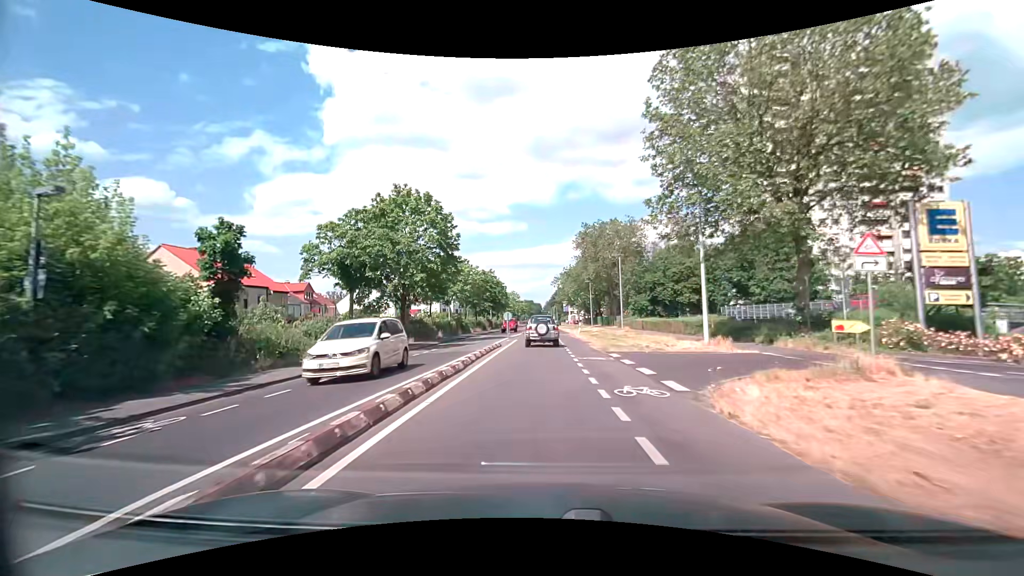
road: secondary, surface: asphalt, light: Day
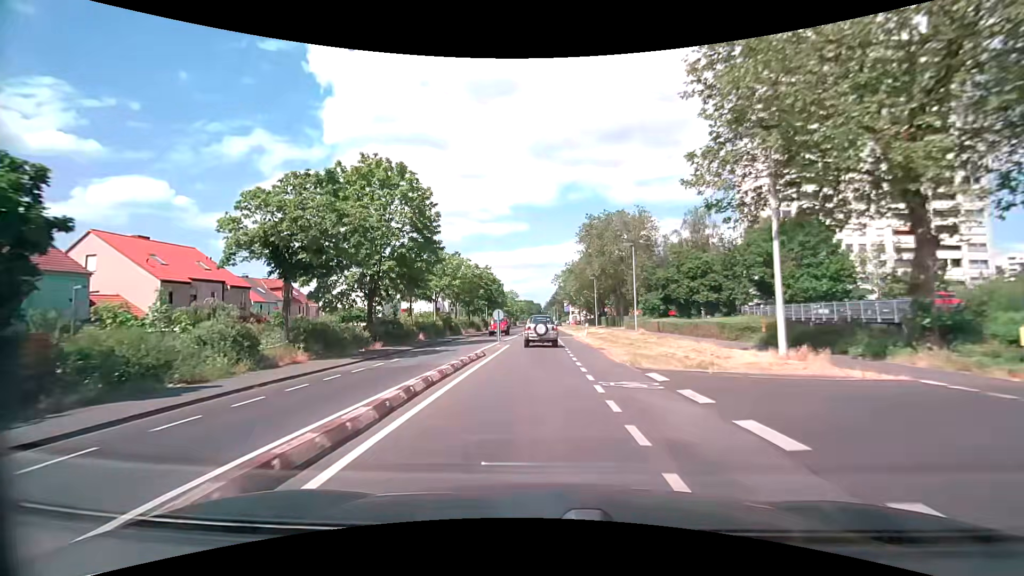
(0.0, +7.3) m; 0°
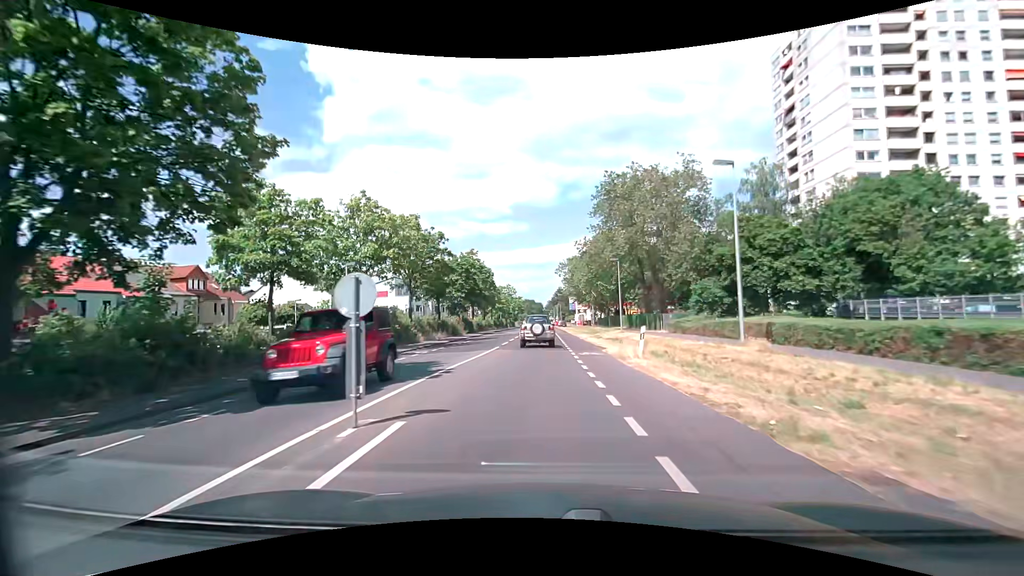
(0.0, +21.6) m; 0°
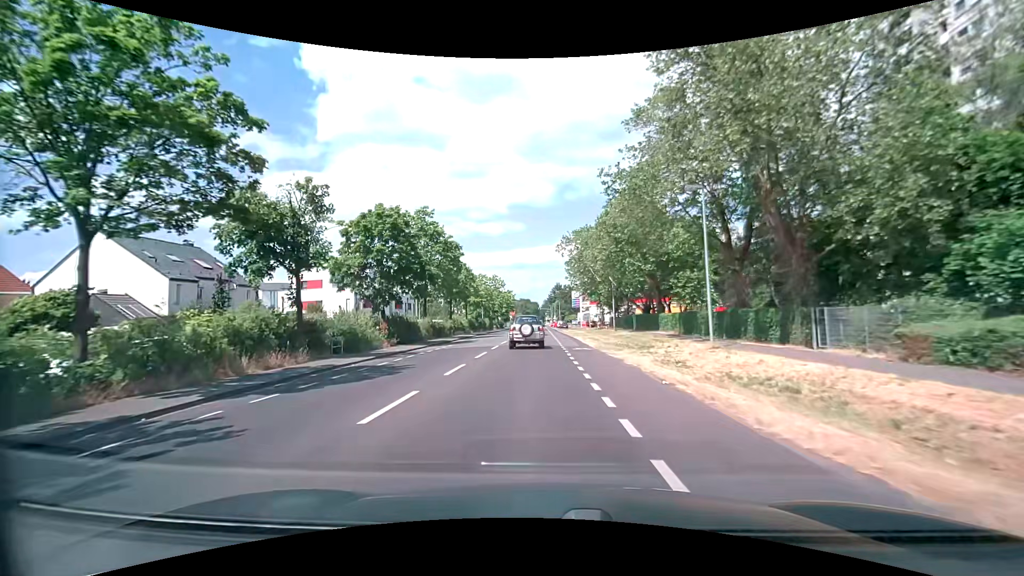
(+0.1, +28.0) m; 0°
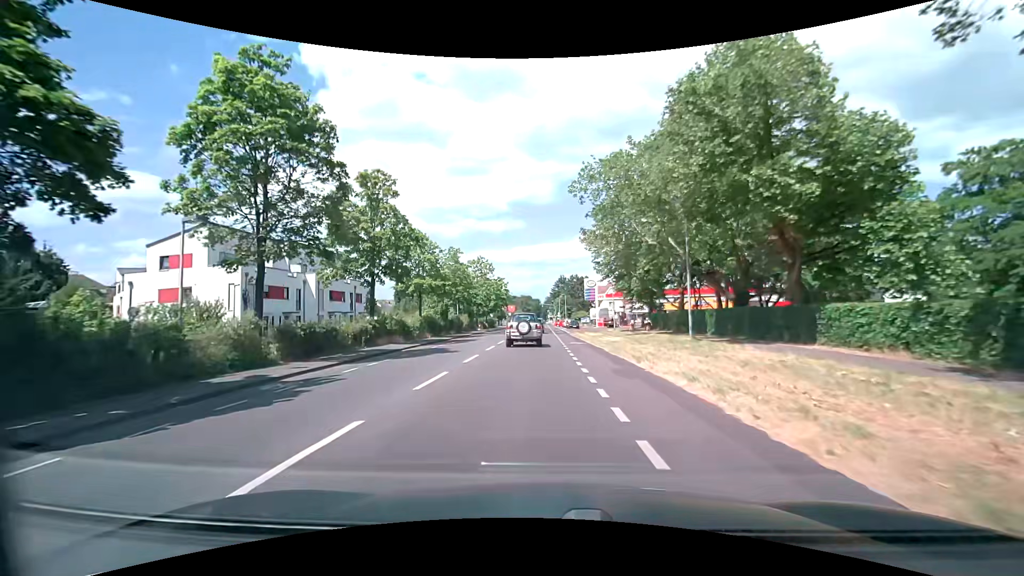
(-0.1, +27.3) m; 0°
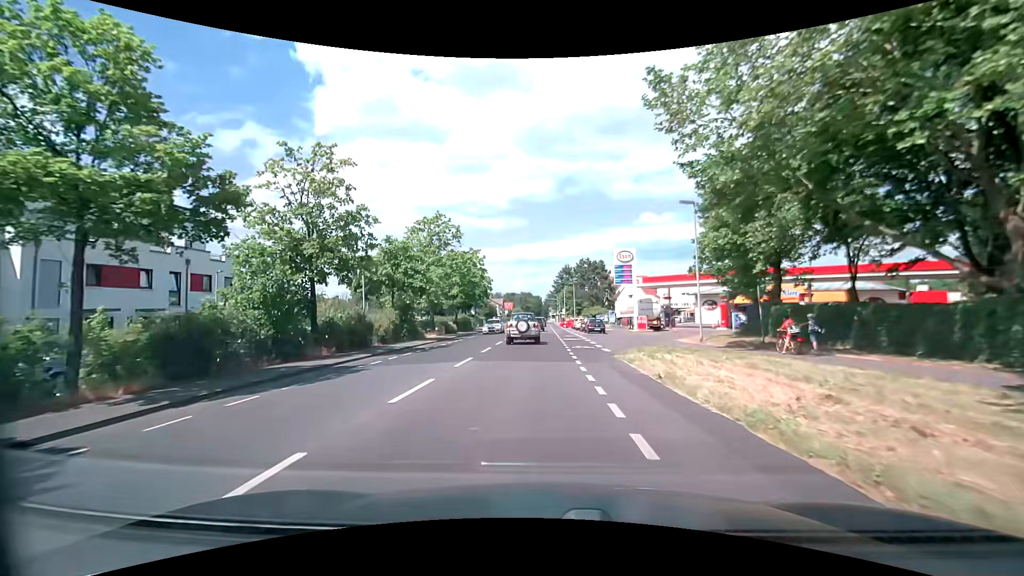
(-0.2, +31.6) m; -1°
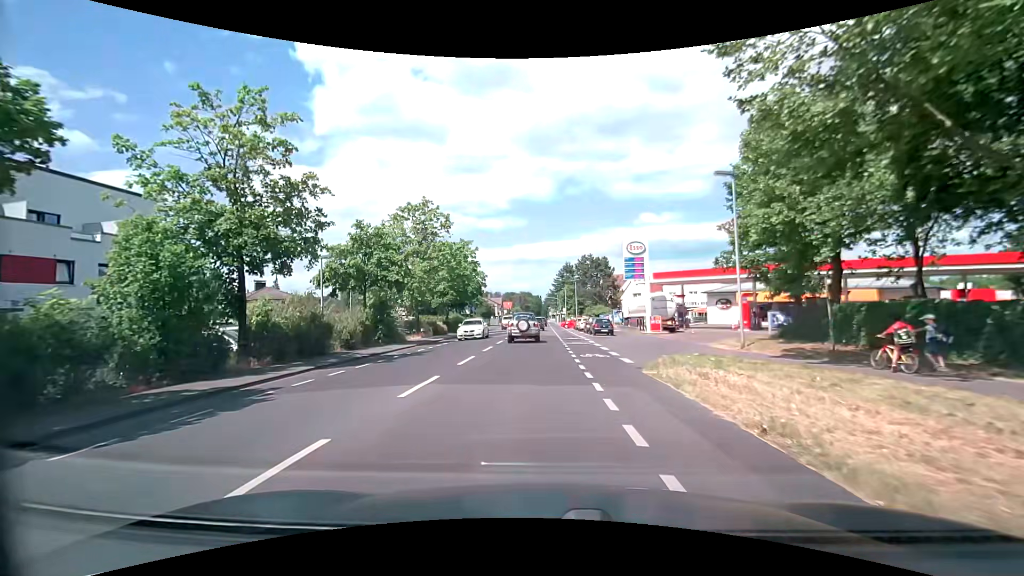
(0.0, +5.4) m; +1°
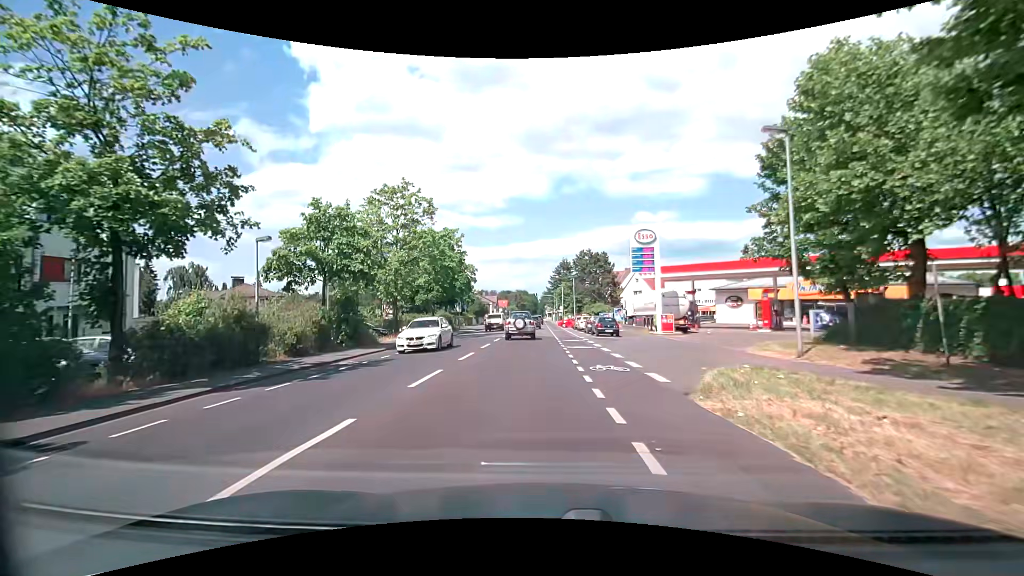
(0.0, +4.9) m; 0°
